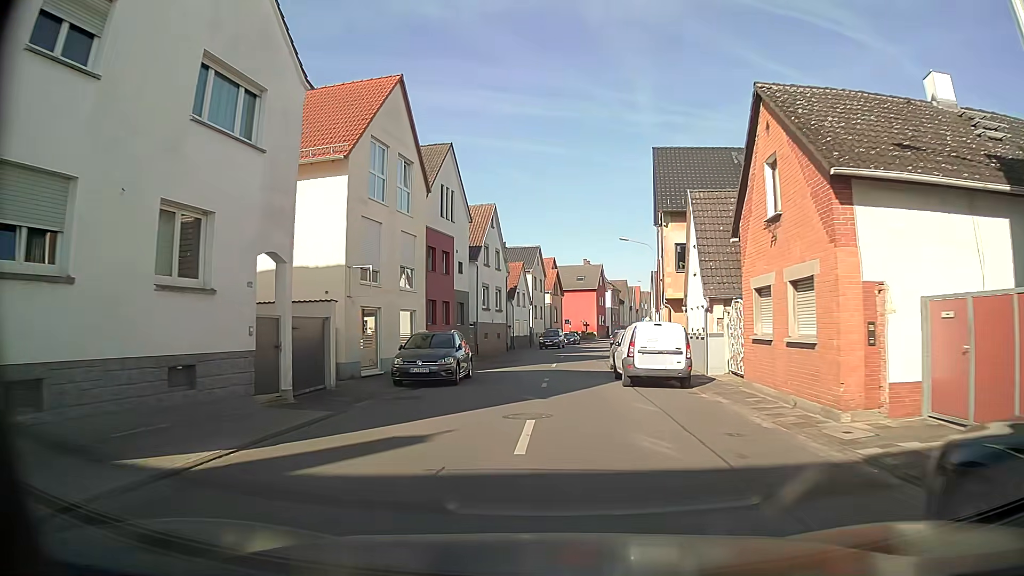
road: tertiary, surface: asphalt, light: Day
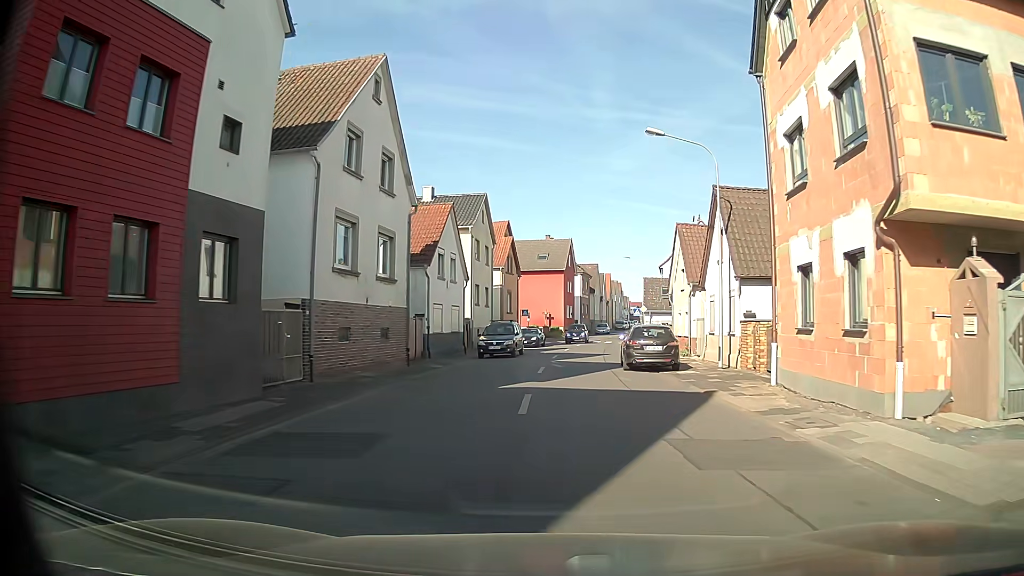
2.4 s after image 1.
(+0.3, +24.7) m; +4°
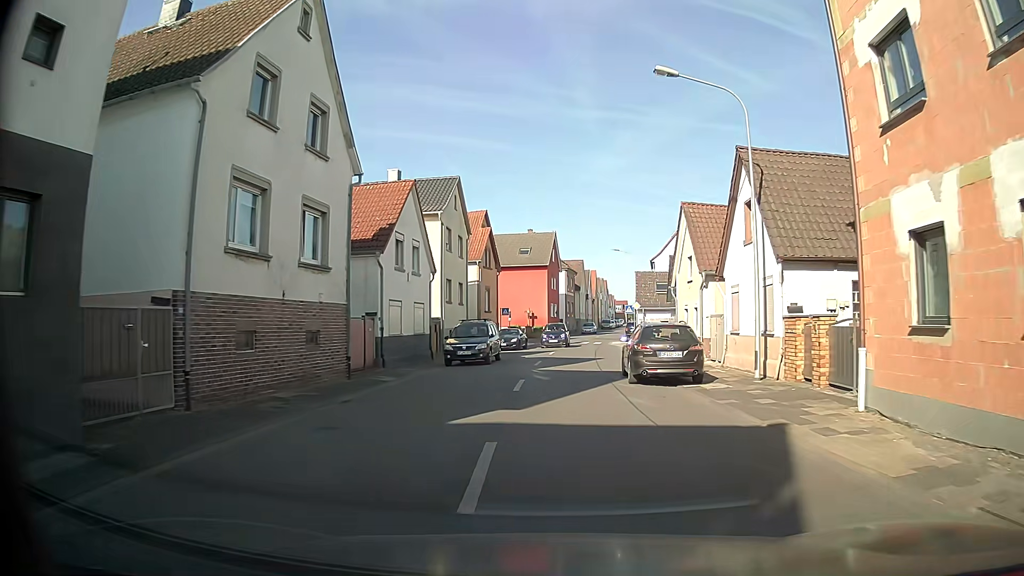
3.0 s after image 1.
(0.0, +5.2) m; +2°
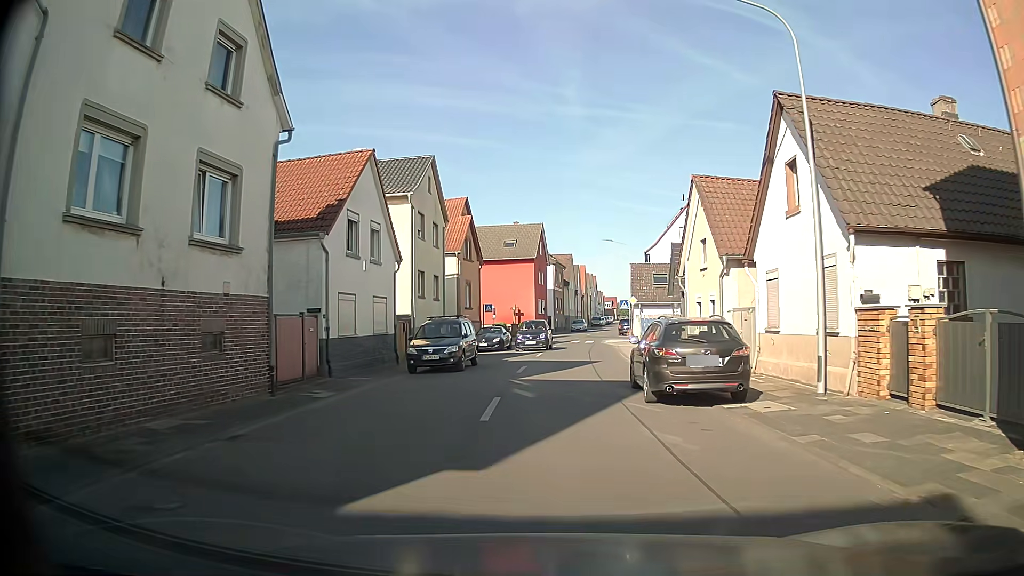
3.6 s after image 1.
(0.0, +4.4) m; +1°
